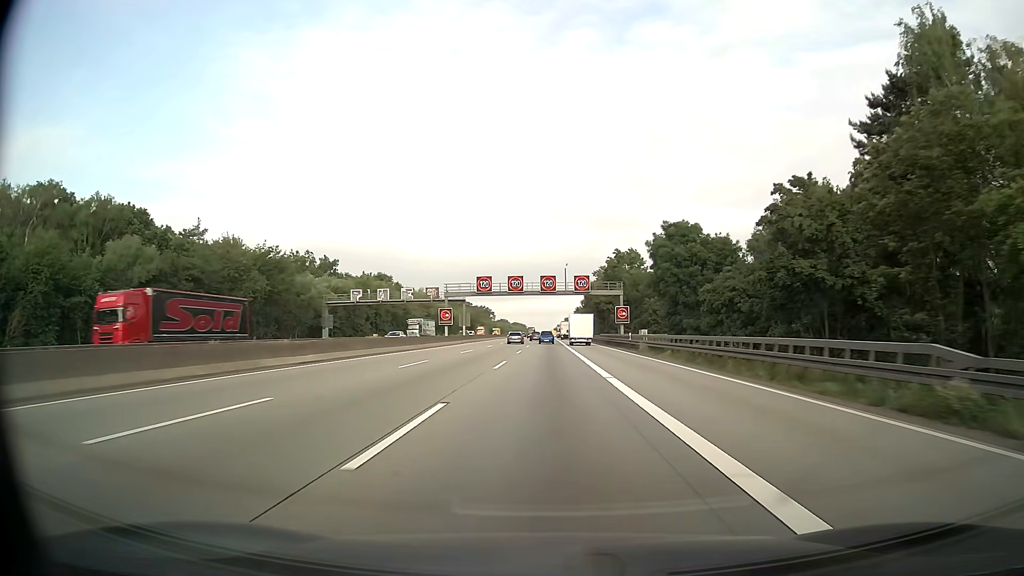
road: motorway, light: Day
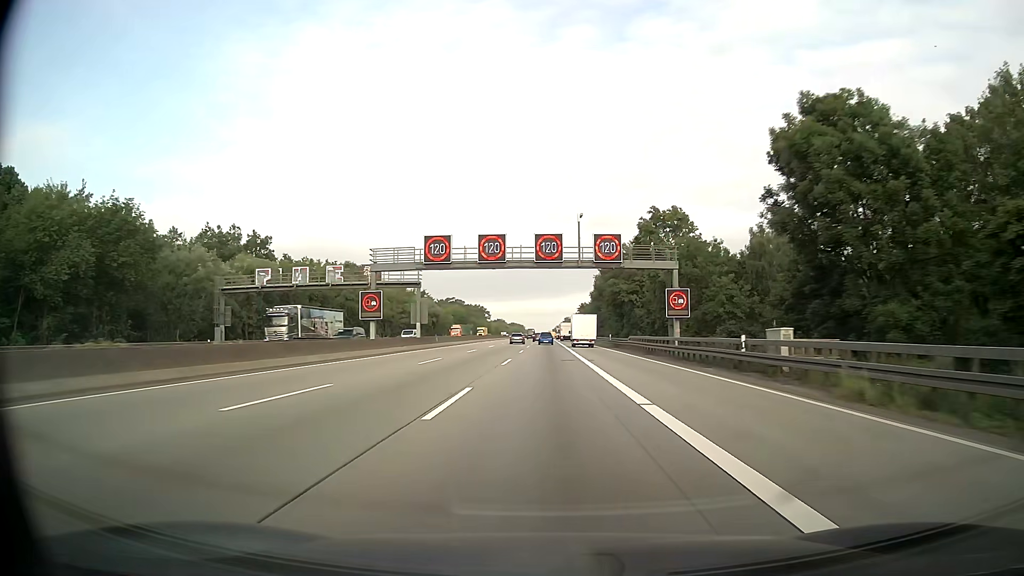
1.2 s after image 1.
(+0.1, +32.4) m; 0°
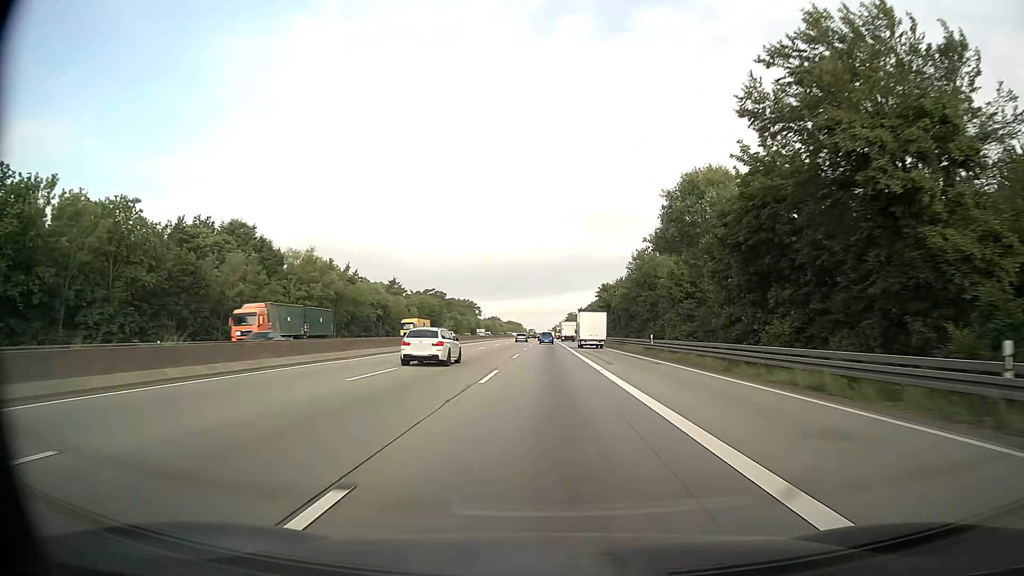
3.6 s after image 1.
(0.0, +64.7) m; 0°
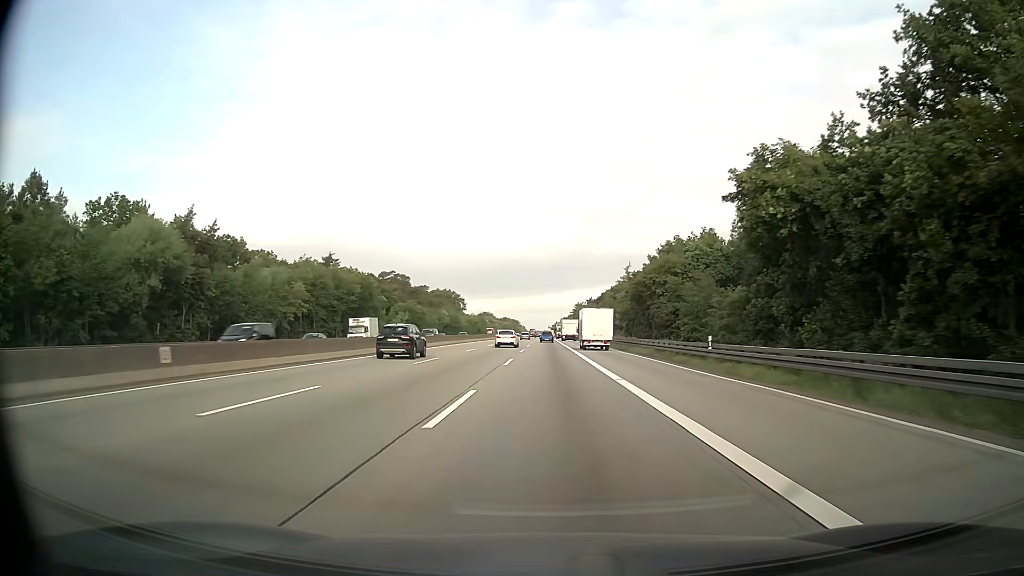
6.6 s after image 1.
(0.0, +80.7) m; 0°
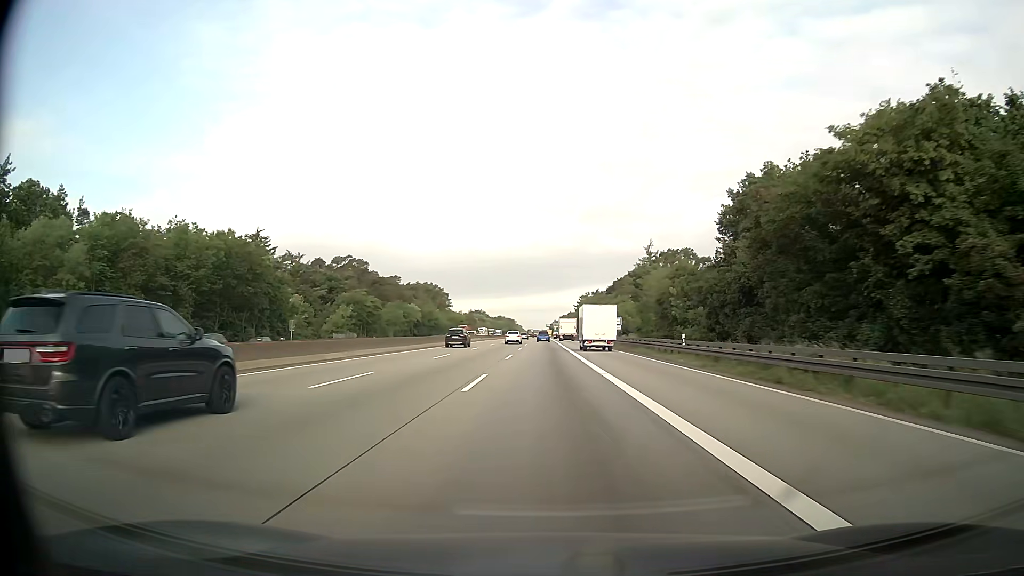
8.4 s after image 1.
(+0.1, +48.4) m; 0°
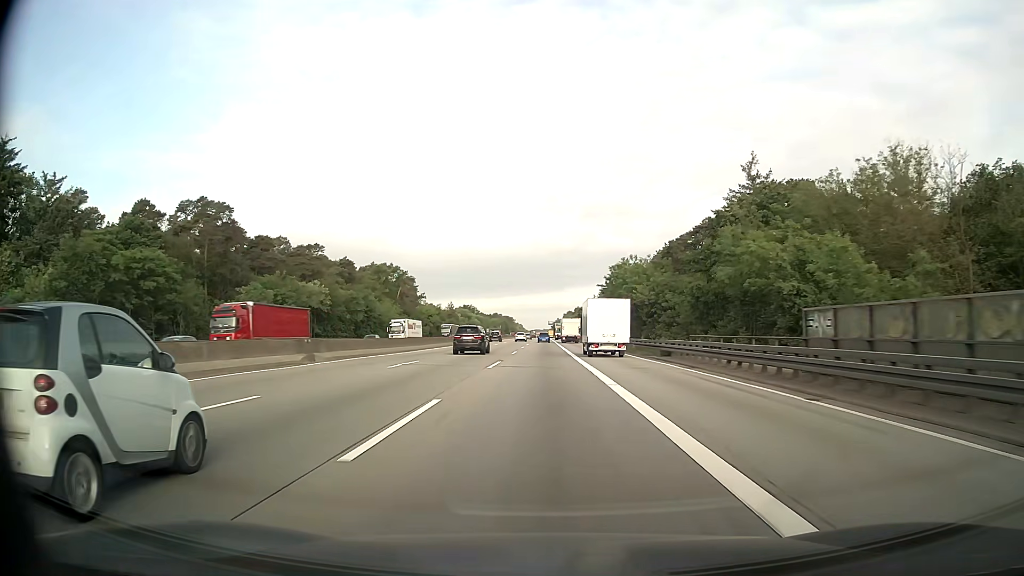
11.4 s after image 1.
(-0.1, +80.7) m; 0°
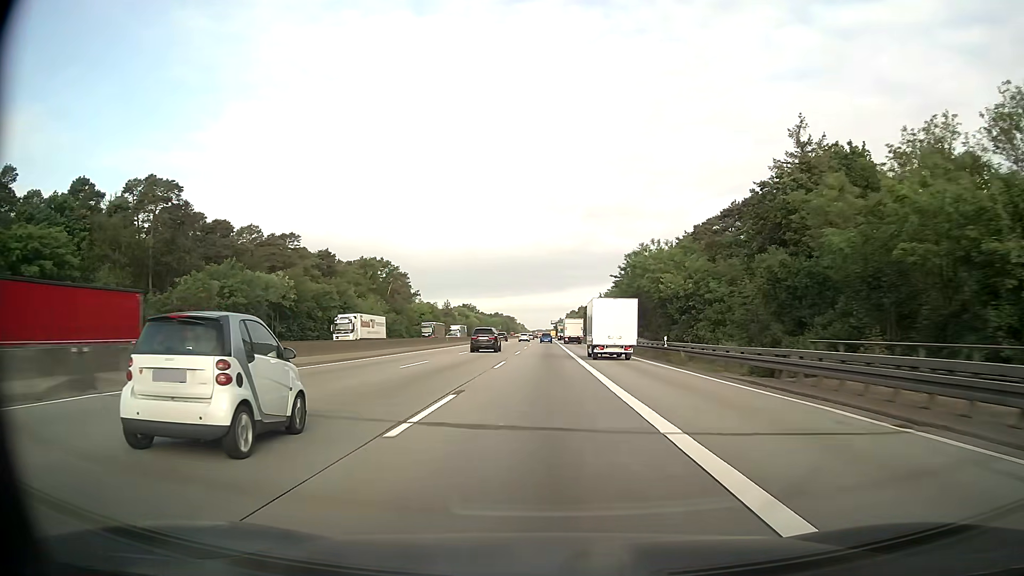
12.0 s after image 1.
(-0.1, +16.2) m; 0°
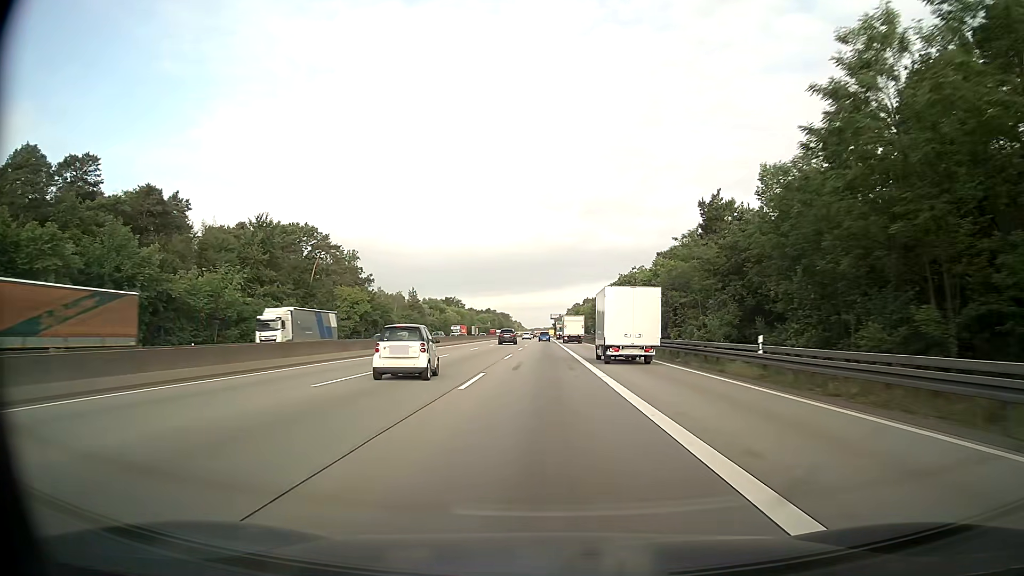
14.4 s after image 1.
(+0.1, +64.7) m; 0°
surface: asphalt
(0, +10) (0, +20) (0, +30) (0, +40) (0, +50) (0, +60) (0, +70) (0, +80) (0, +90) (0, +100) m
